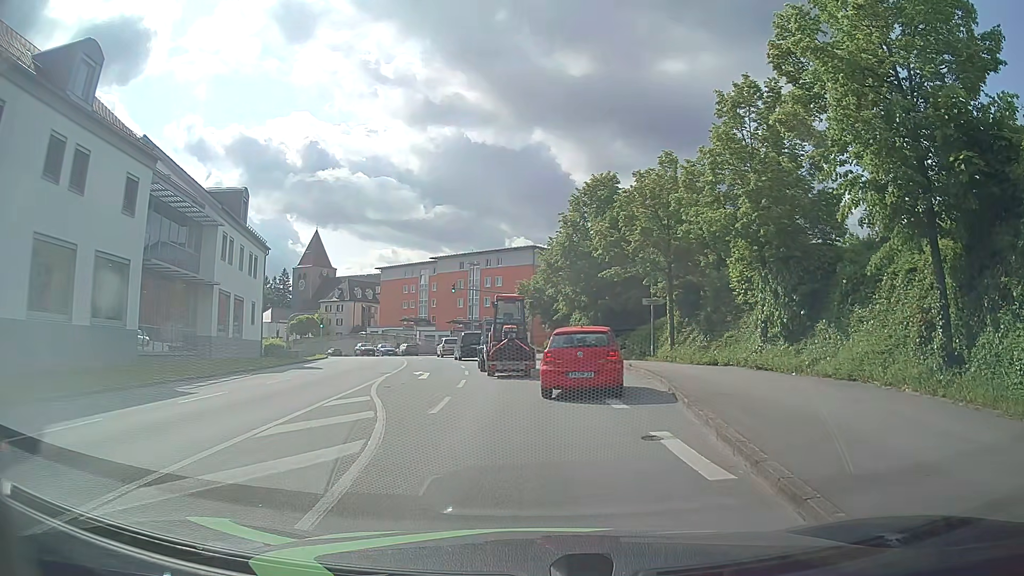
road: tertiary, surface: asphalt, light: Day
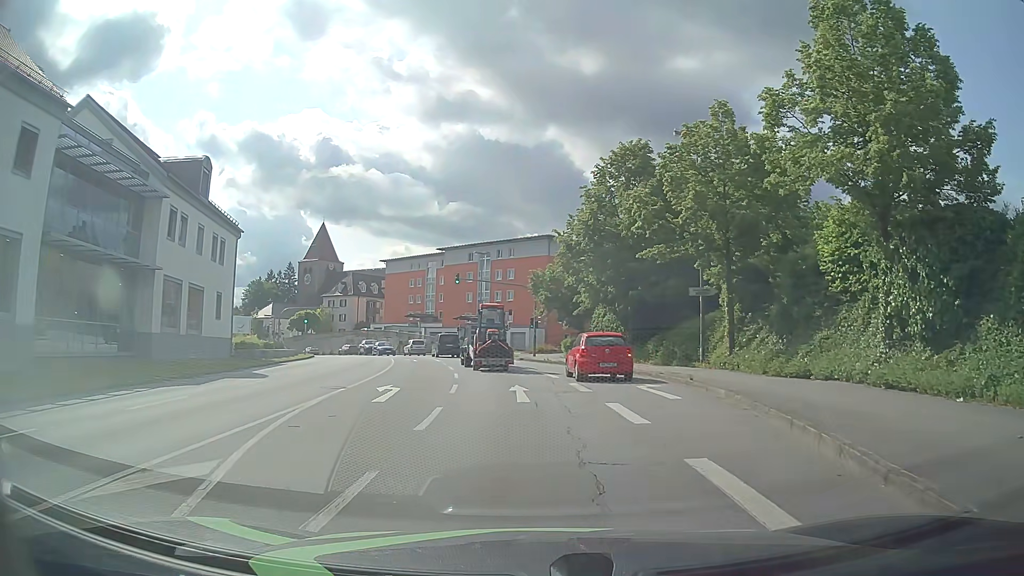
(0.0, +8.1) m; -1°
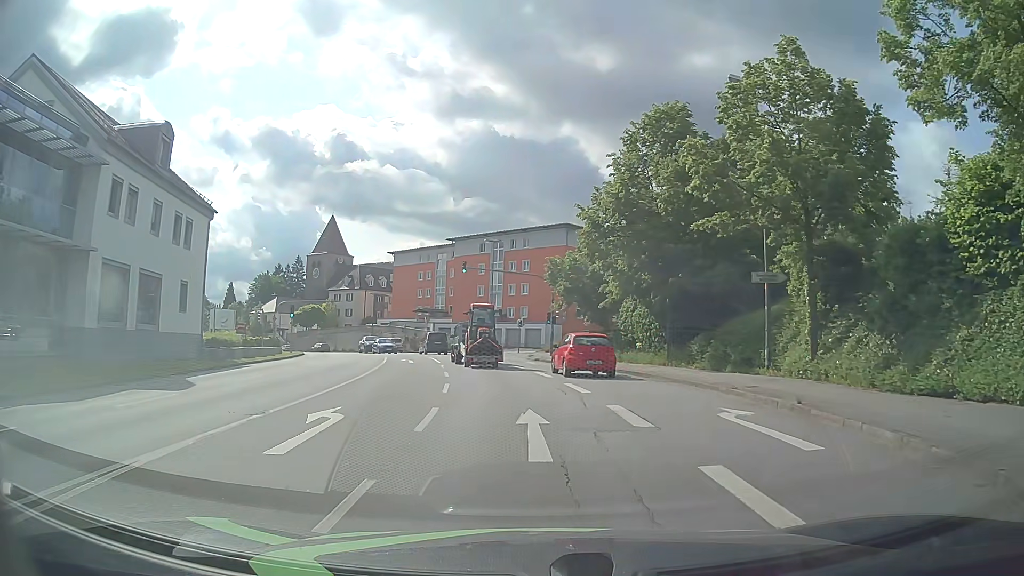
(0.0, +6.6) m; -1°
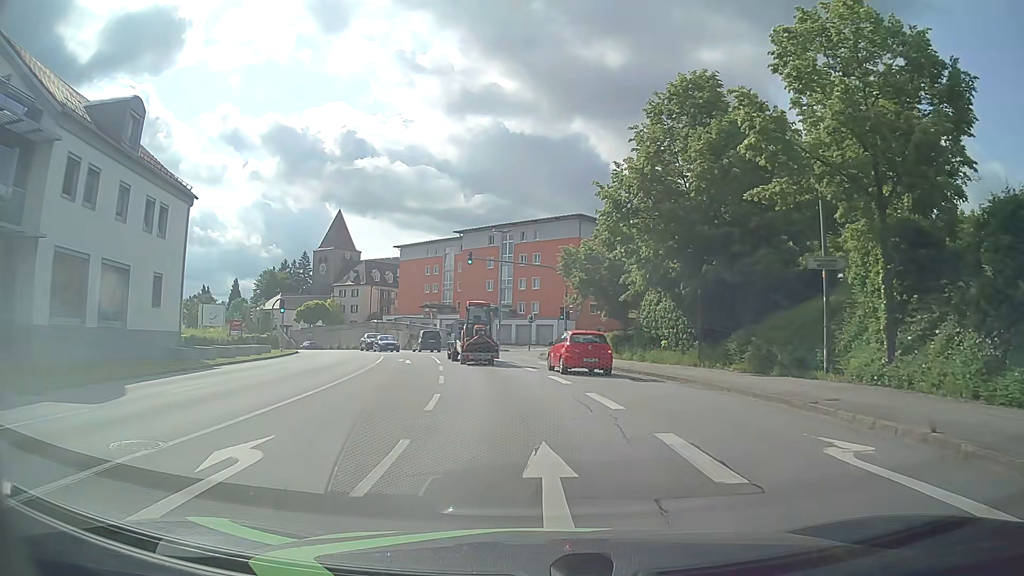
(0.0, +3.9) m; 0°
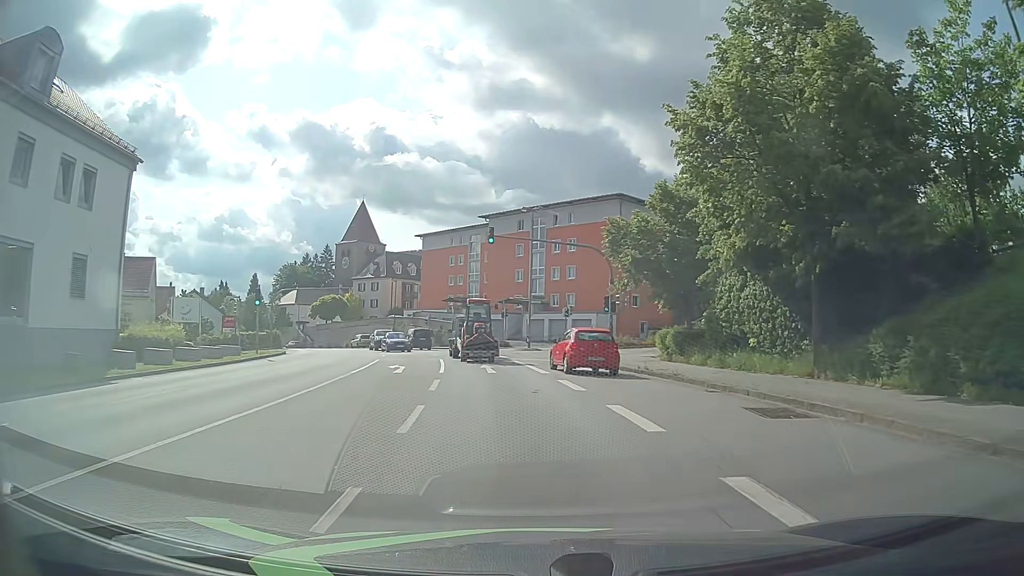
(-0.2, +8.9) m; -3°
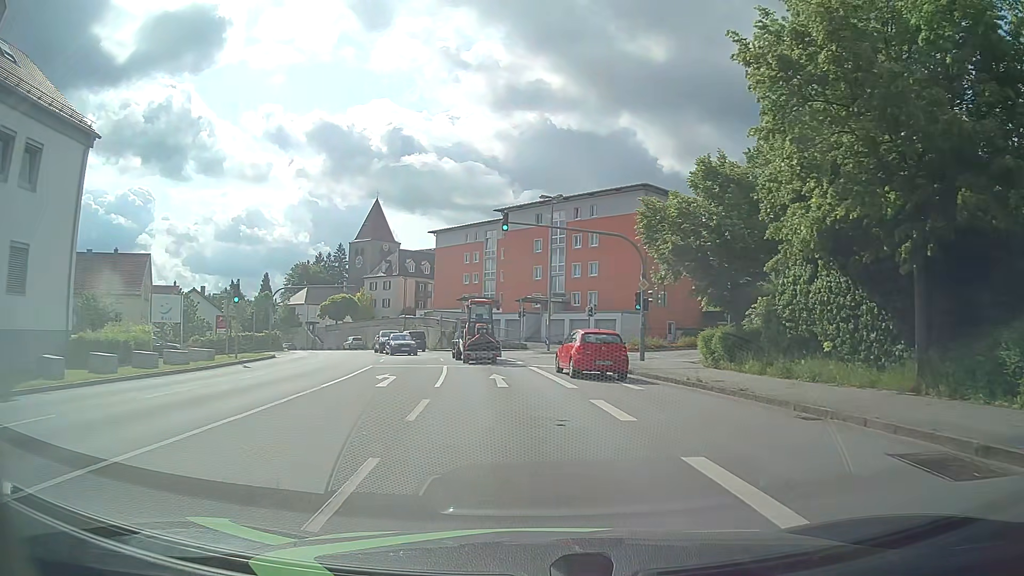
(0.0, +4.7) m; -1°
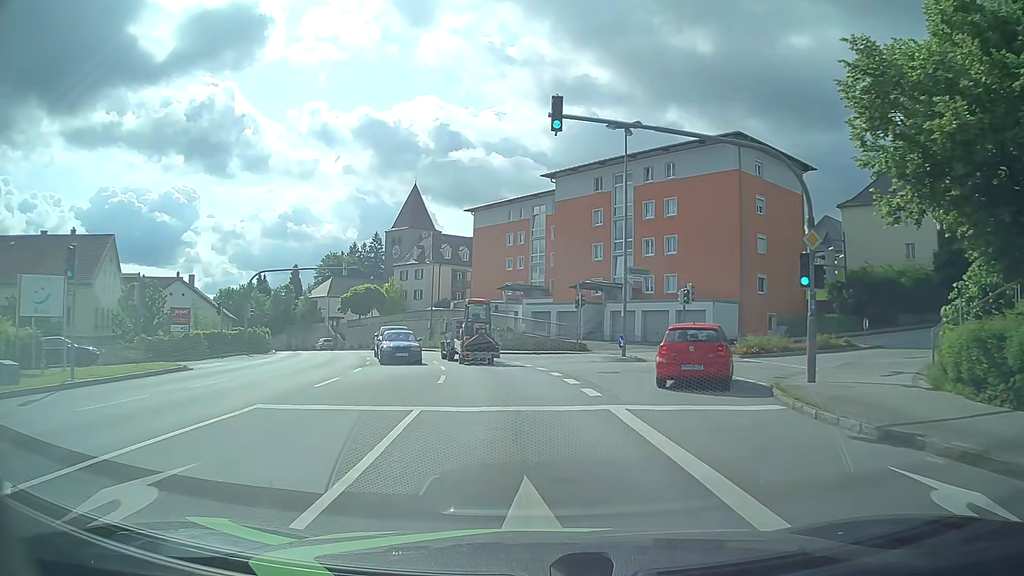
(-0.6, +15.1) m; -5°
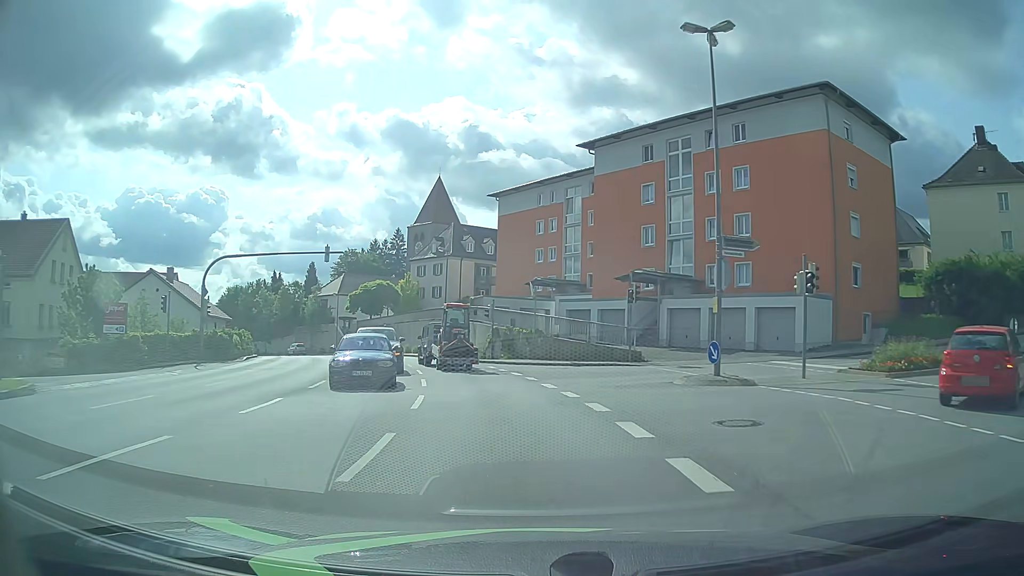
(-0.1, +10.6) m; -2°
(0, +10) (-1, +20) (-3, +30) (-6, +39) (-9, +49) (-13, +58) (-17, +67) (-22, +76) (-27, +84) (-34, +92) m
